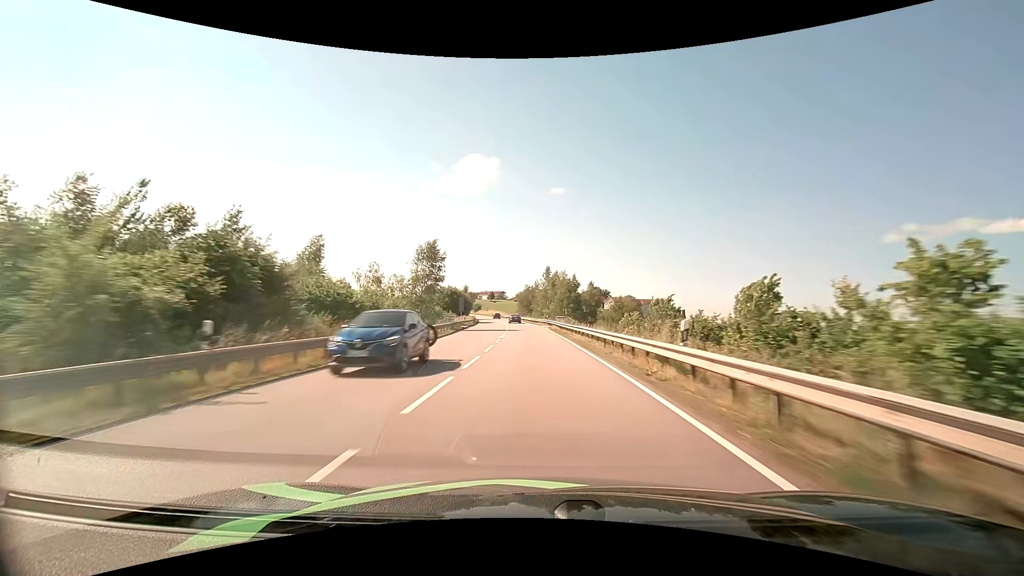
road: primary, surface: asphalt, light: Day
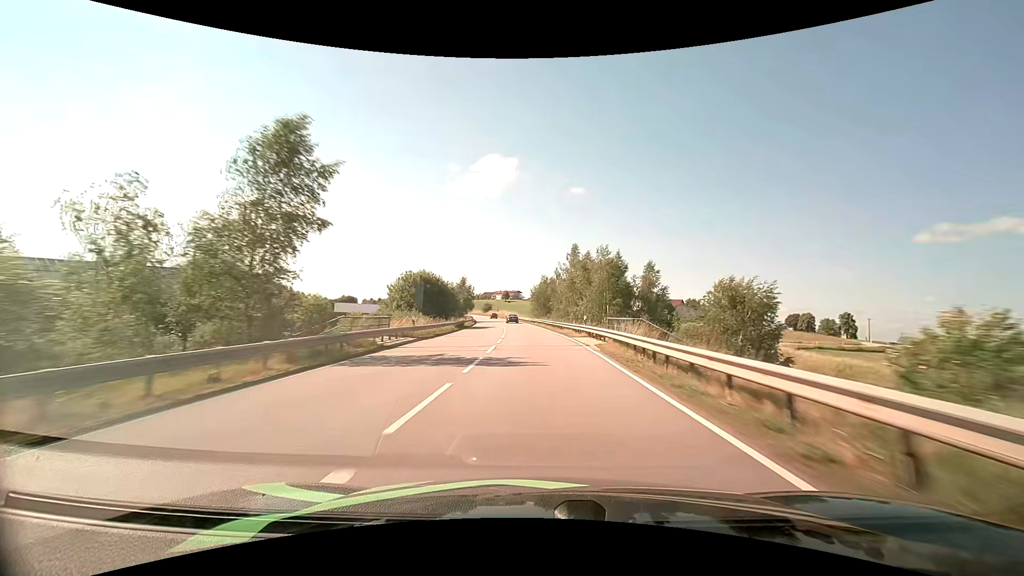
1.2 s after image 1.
(-0.6, +31.7) m; -2°
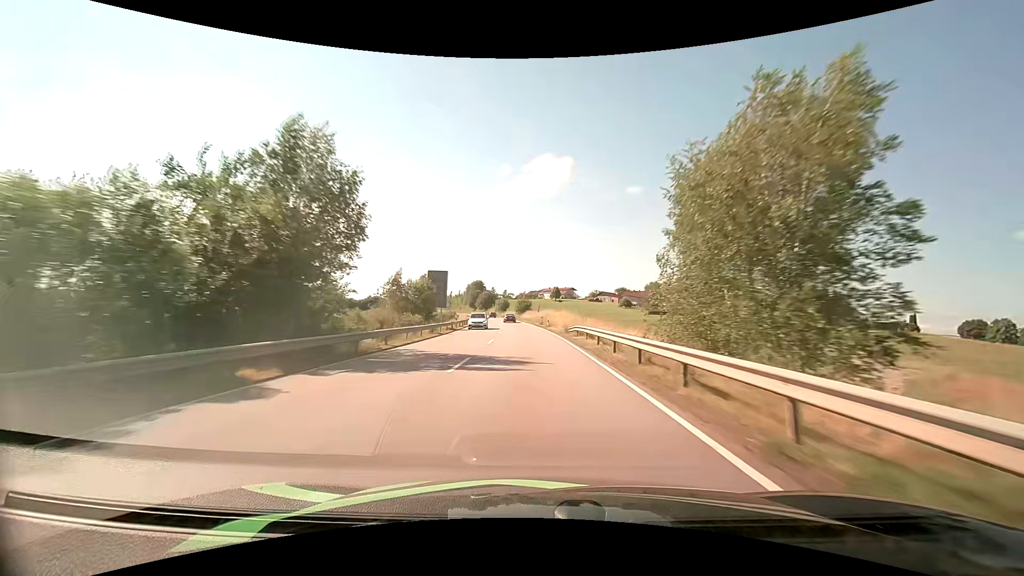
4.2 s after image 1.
(-3.9, +78.8) m; -6°
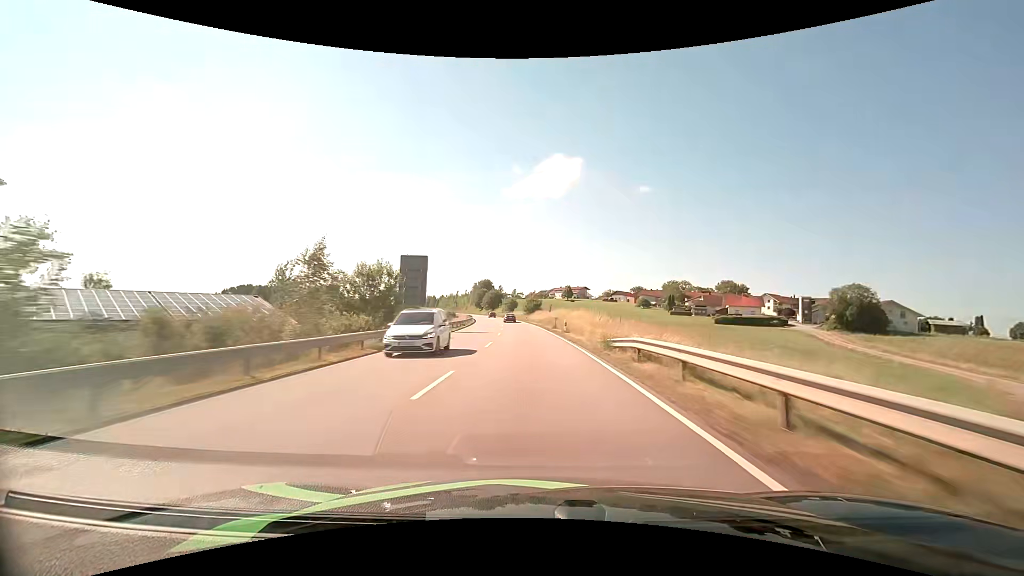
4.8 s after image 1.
(-0.2, +15.8) m; -1°
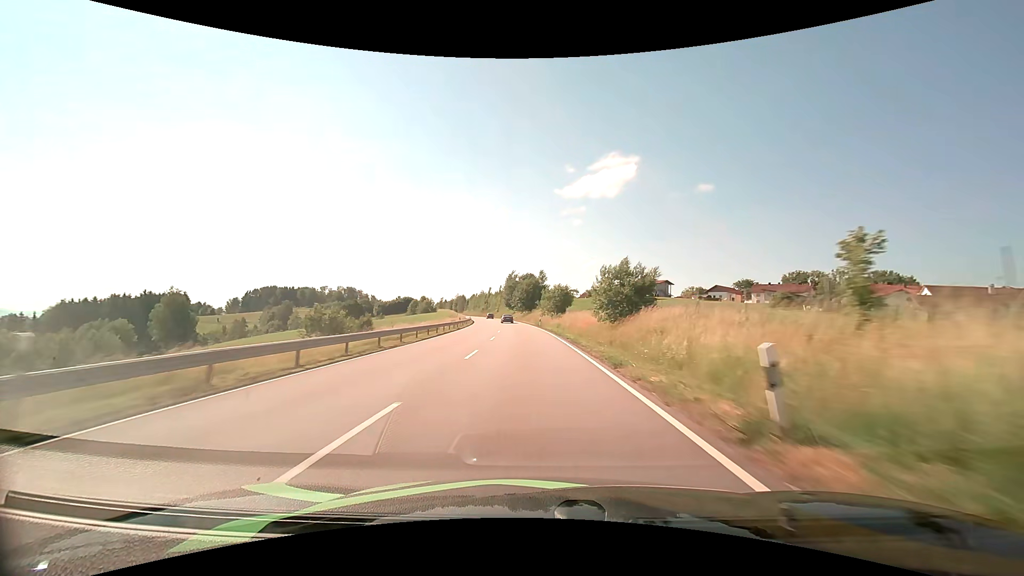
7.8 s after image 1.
(-3.8, +77.9) m; -6°
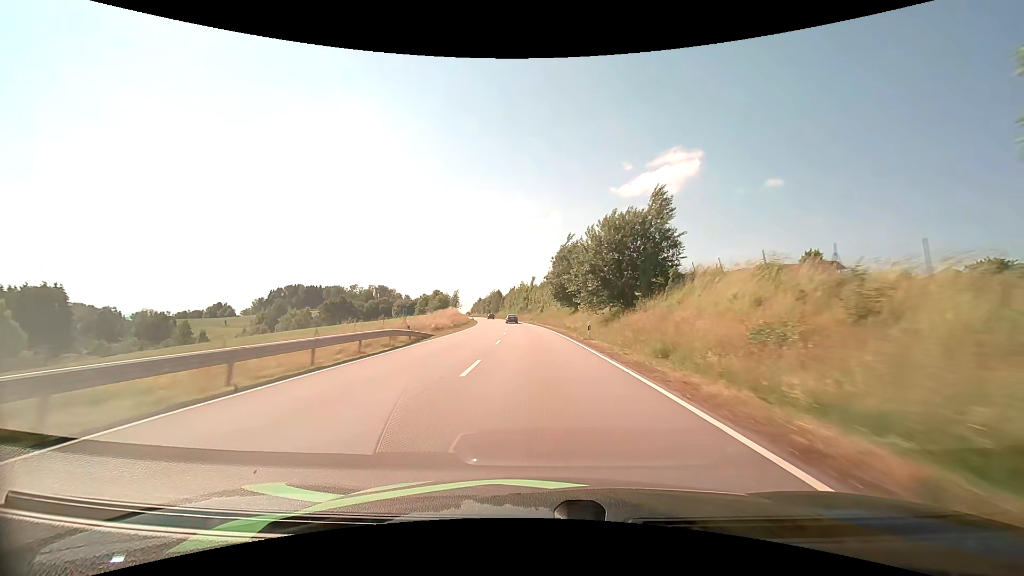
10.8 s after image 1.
(-4.4, +76.9) m; -6°
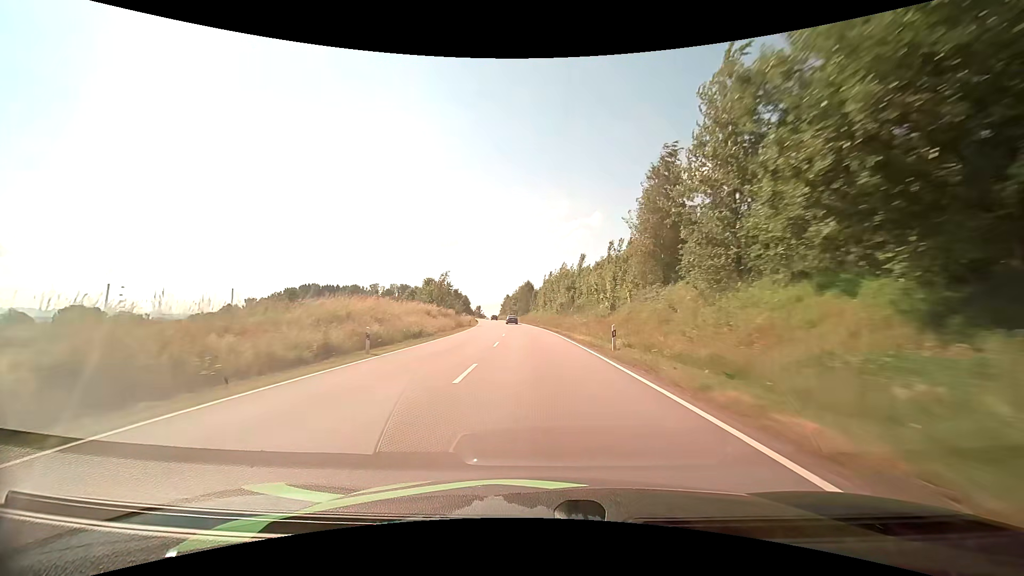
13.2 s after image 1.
(-2.4, +61.1) m; -5°
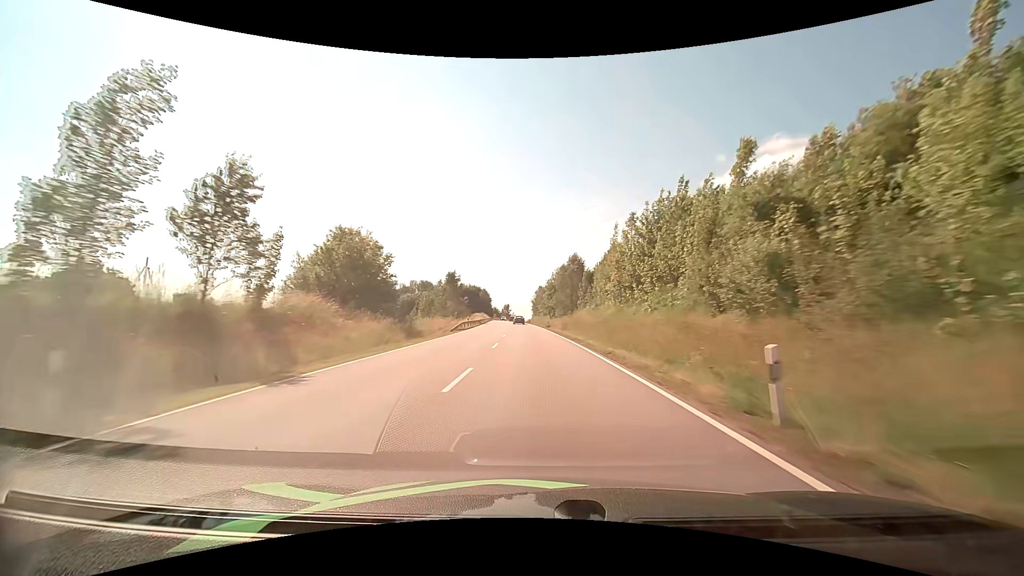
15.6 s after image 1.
(-2.4, +61.9) m; -4°
(0, +10) (0, +20) (0, +30) (-1, +40) (-1, +50) (-2, +60) (-2, +70) (-3, +80) (-3, +90) (-4, +100) m
